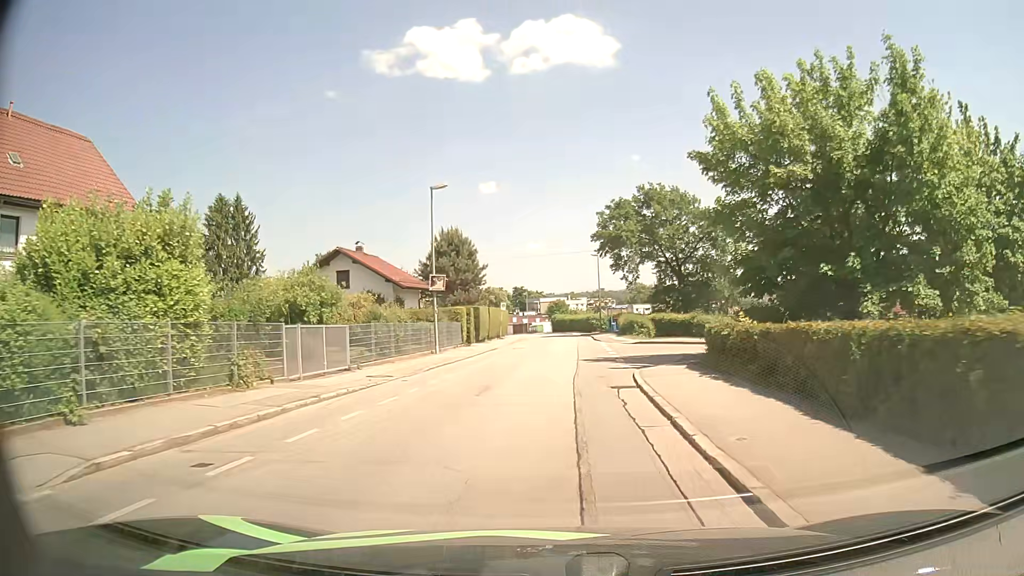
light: Day
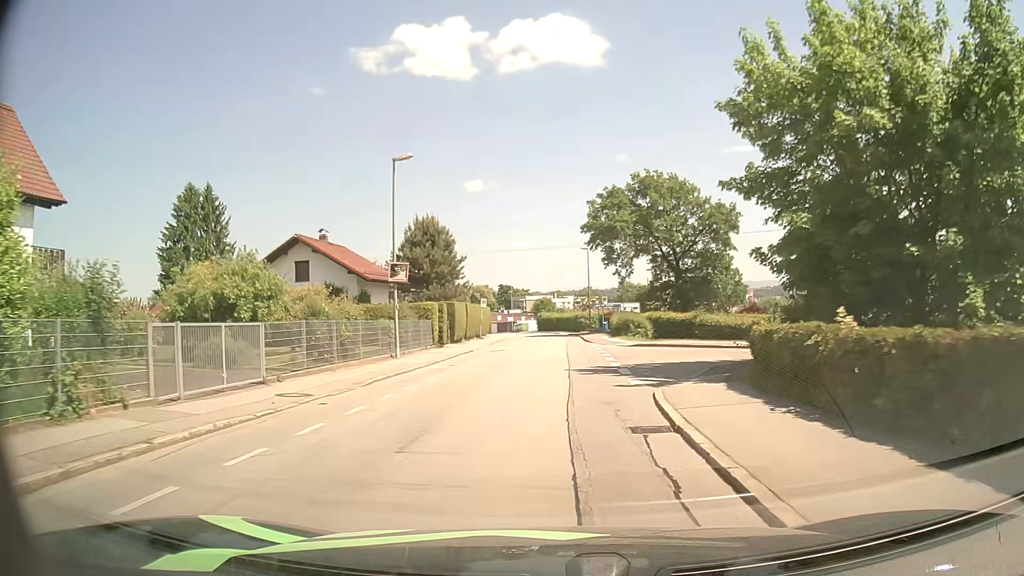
(+0.1, +5.5) m; +2°
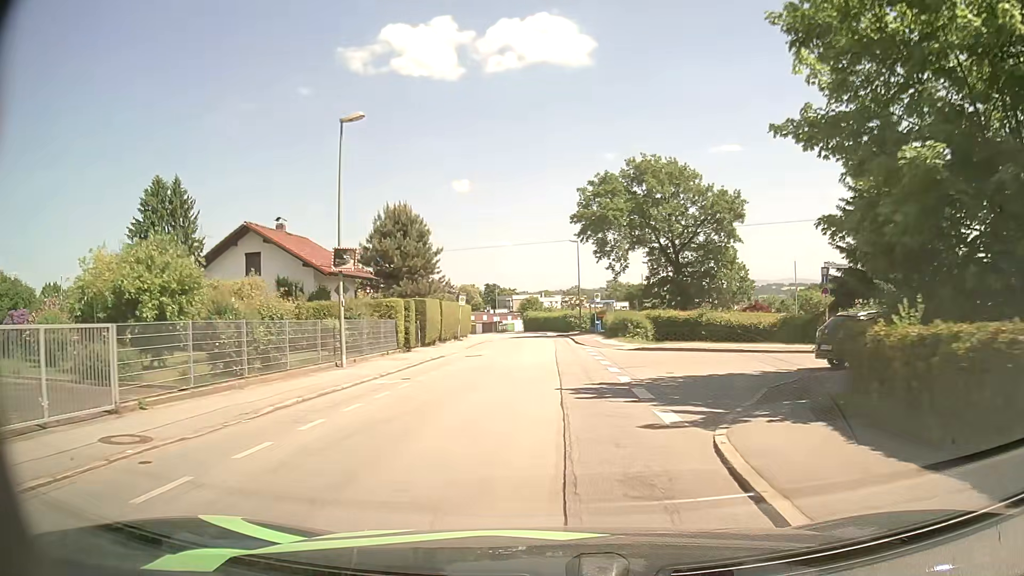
(0.0, +5.6) m; +1°
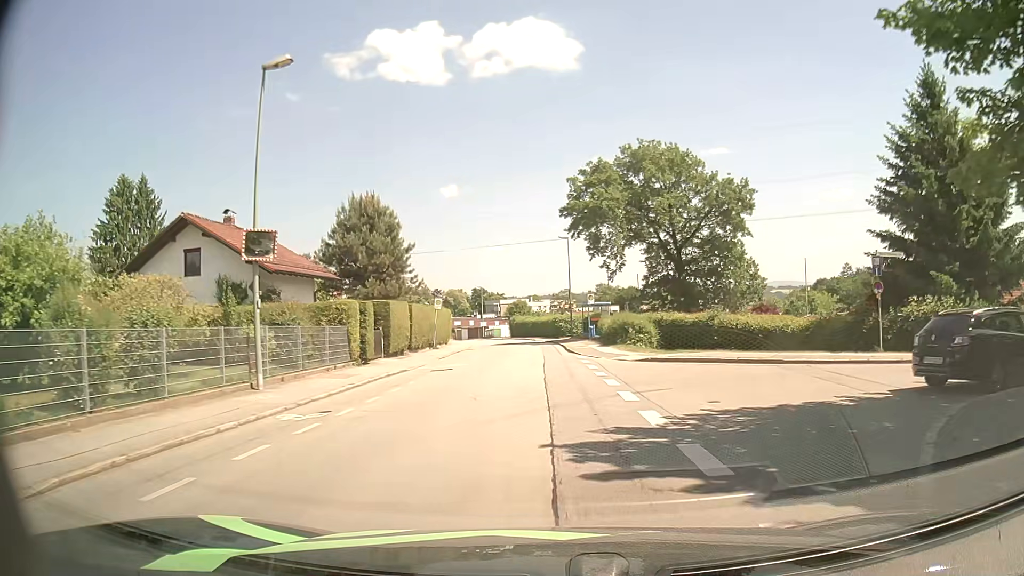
(0.0, +5.6) m; +1°
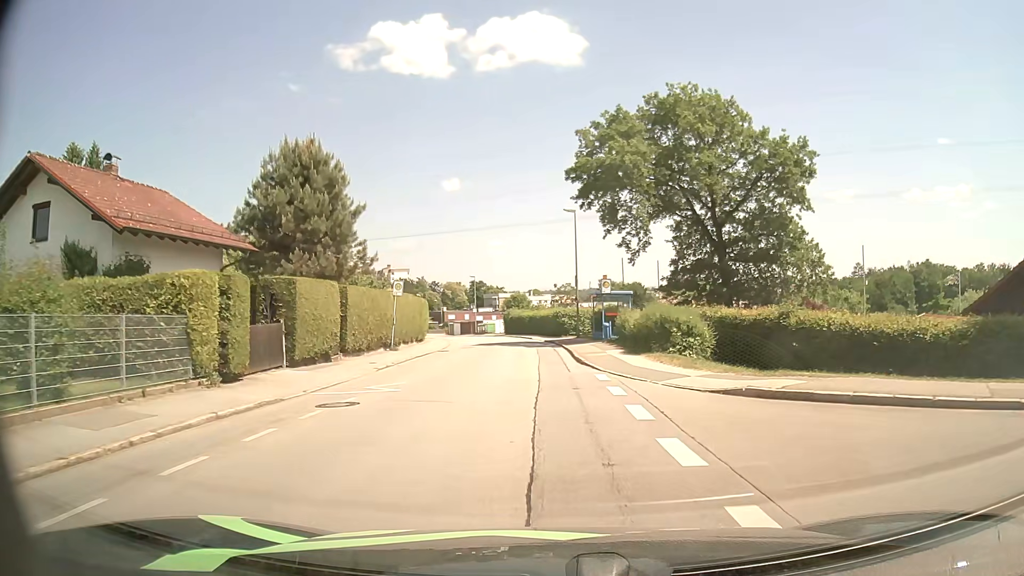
(0.0, +11.3) m; -1°
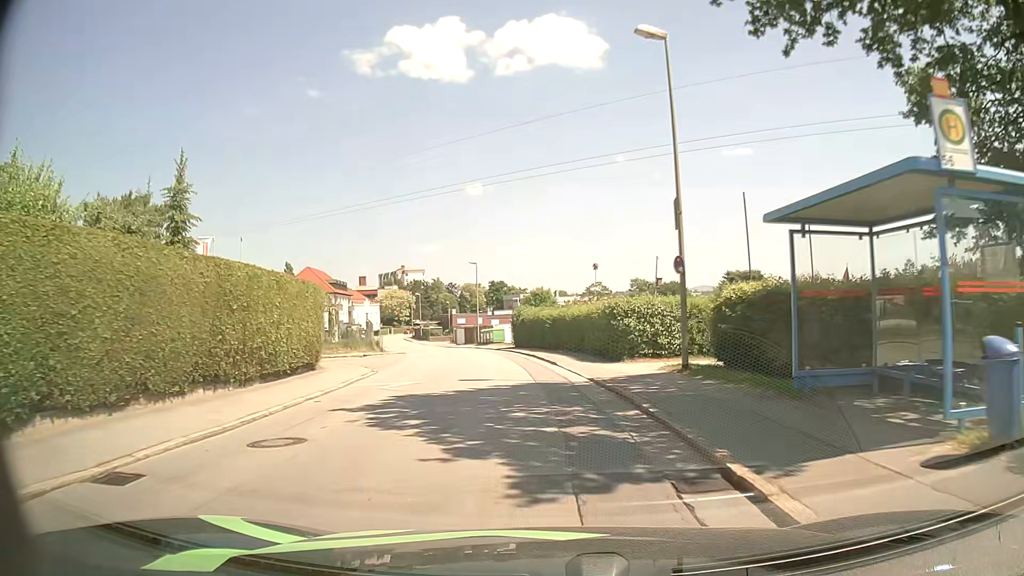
(-0.3, +27.5) m; -2°
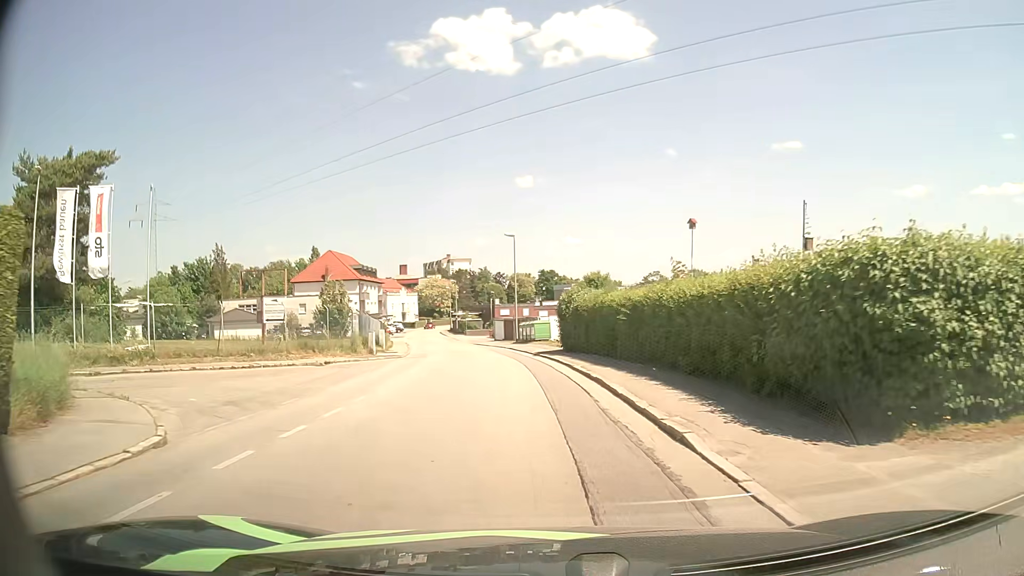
(-0.4, +16.0) m; -4°
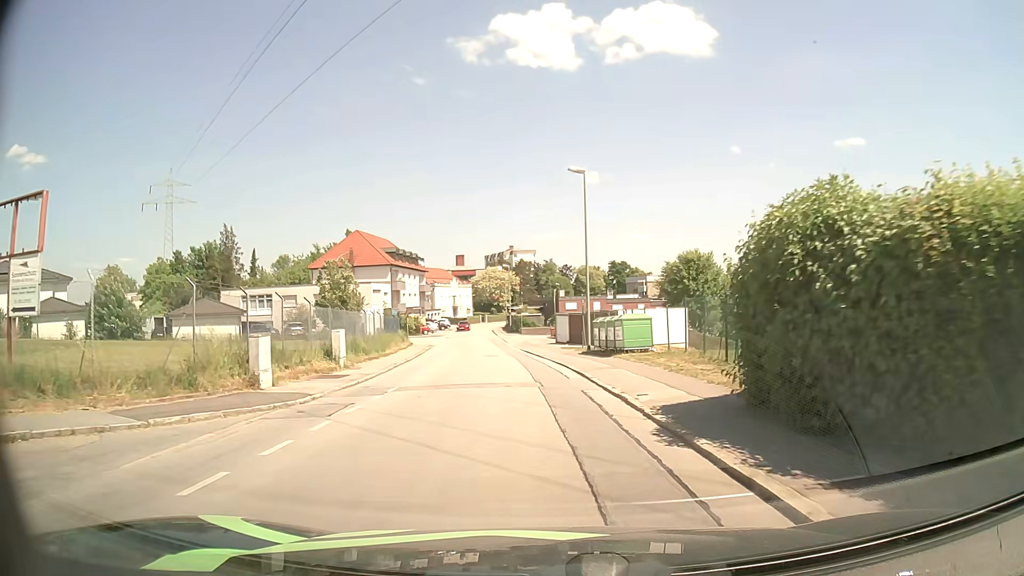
(-0.8, +21.1) m; -5°
